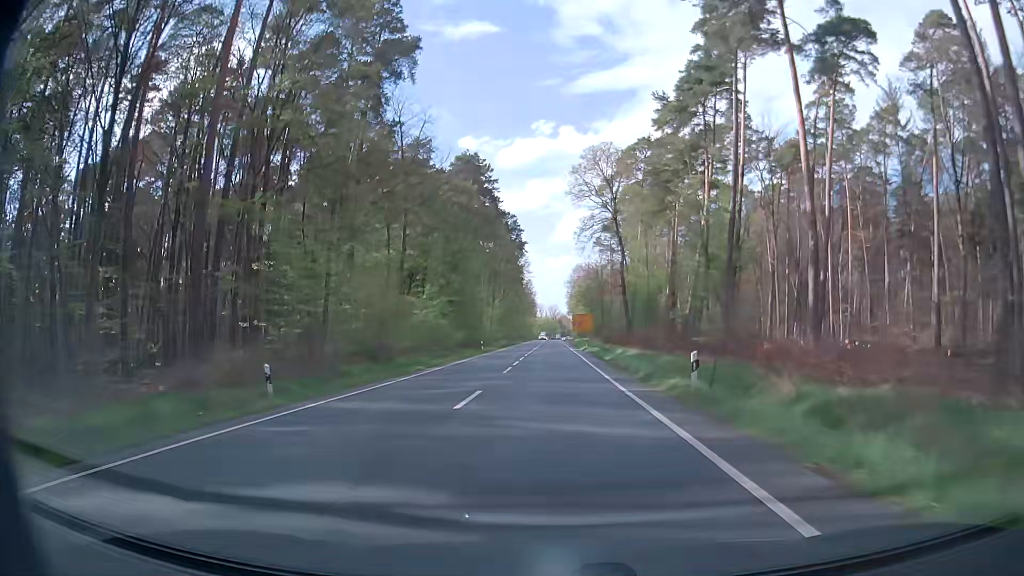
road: primary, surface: asphalt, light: Day
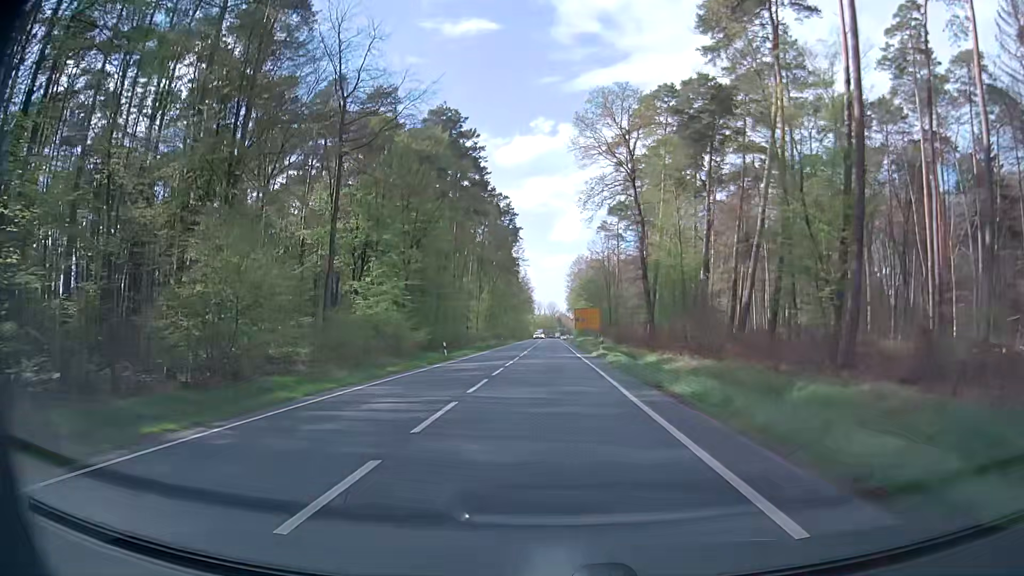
(+0.1, +21.5) m; 0°
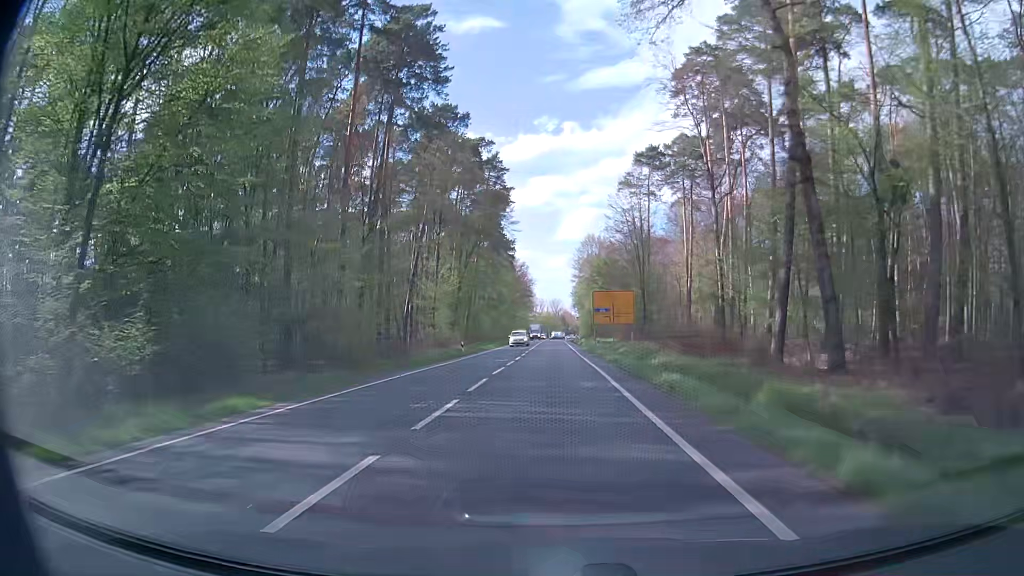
(0.0, +42.9) m; 0°
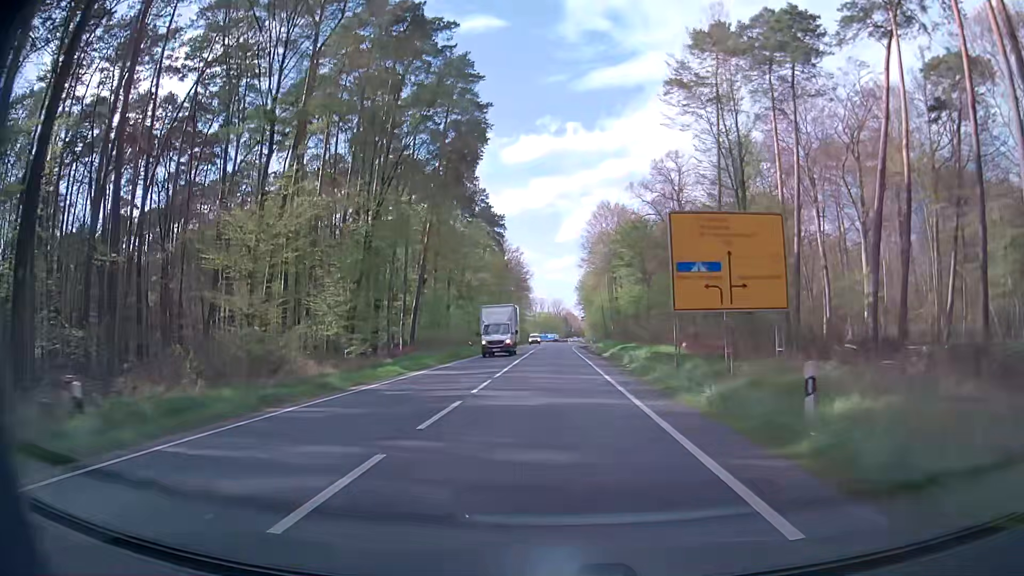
(-0.2, +43.0) m; -1°
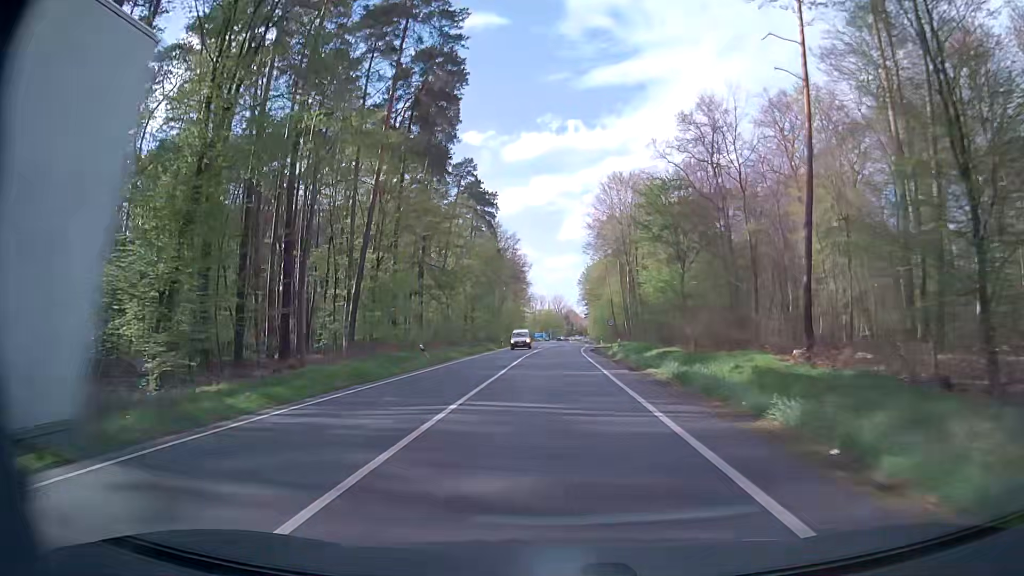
(+0.1, +21.5) m; +1°
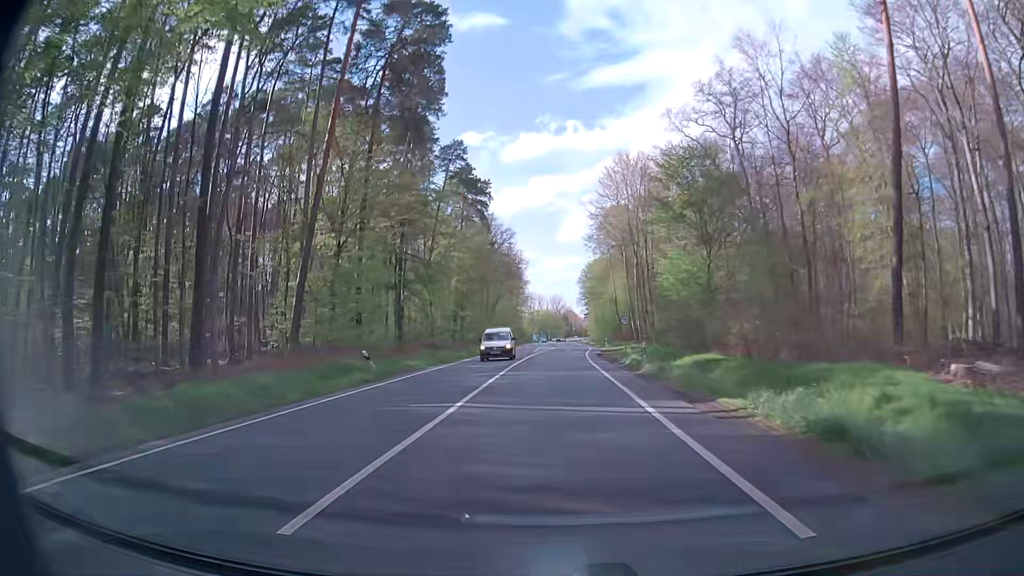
(0.0, +10.8) m; 0°
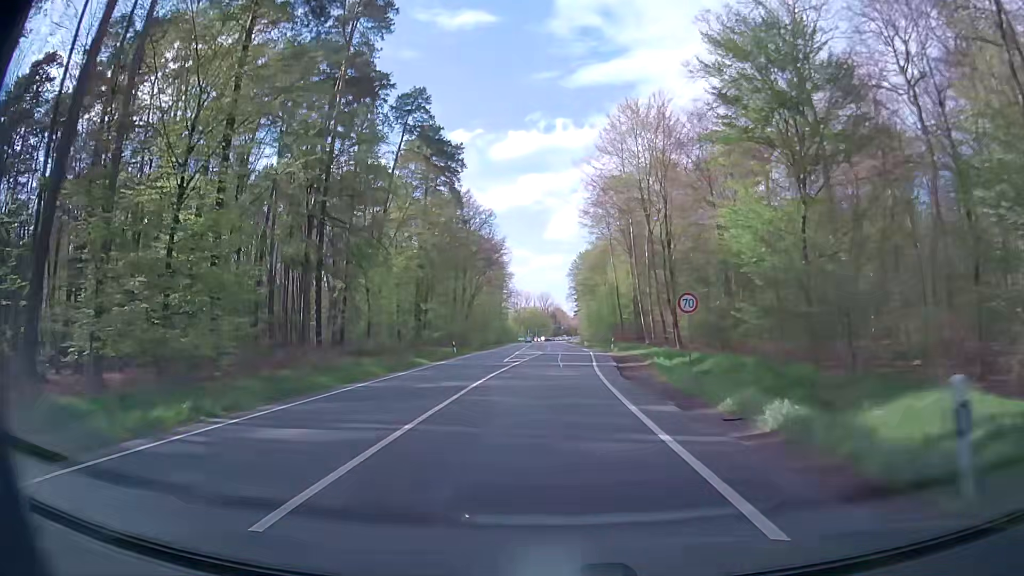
(-0.1, +21.3) m; 0°
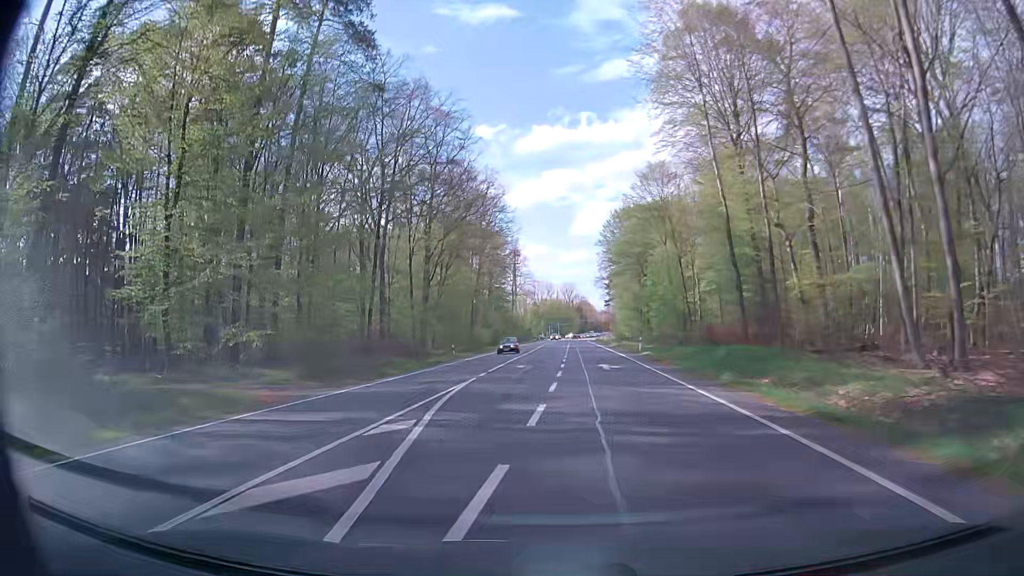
(+0.2, +52.0) m; -2°
(0, +10) (-1, +20) (-1, +30) (-1, +40) (-1, +50) (-1, +60) (-1, +70) (-1, +80) (0, +90) (0, +100) m
